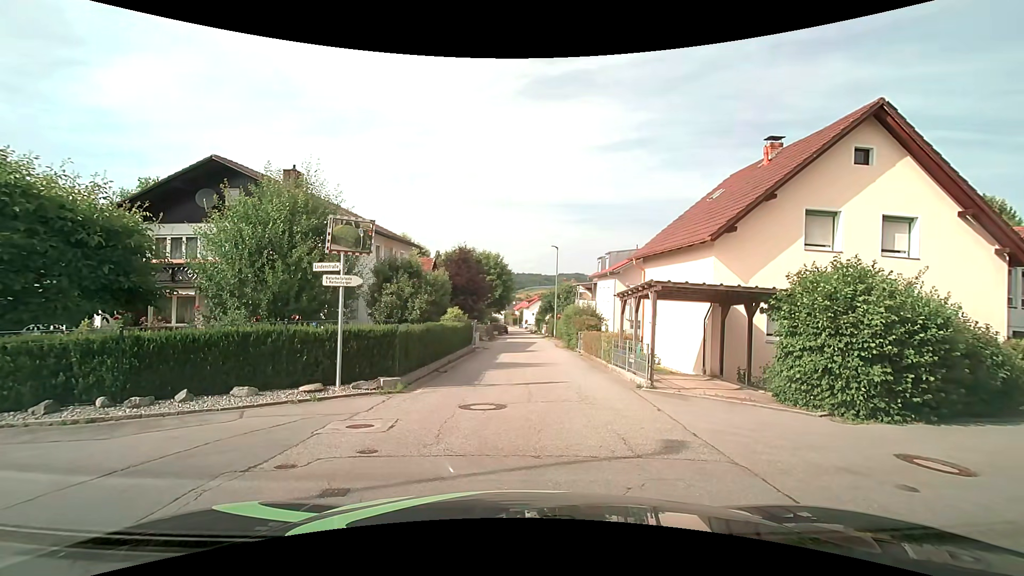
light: Day
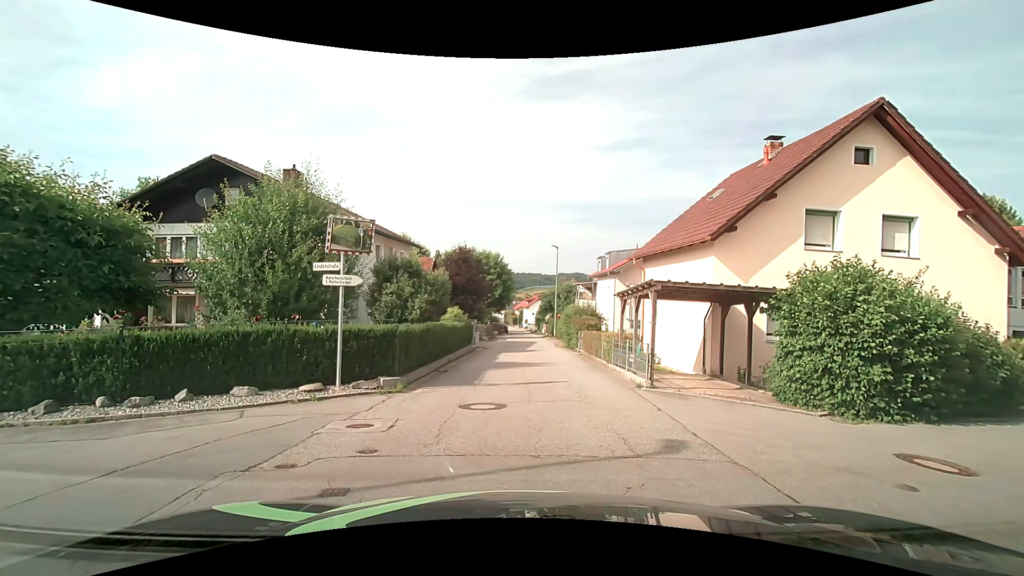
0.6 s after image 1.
(0.0, 0.0) m; 0°
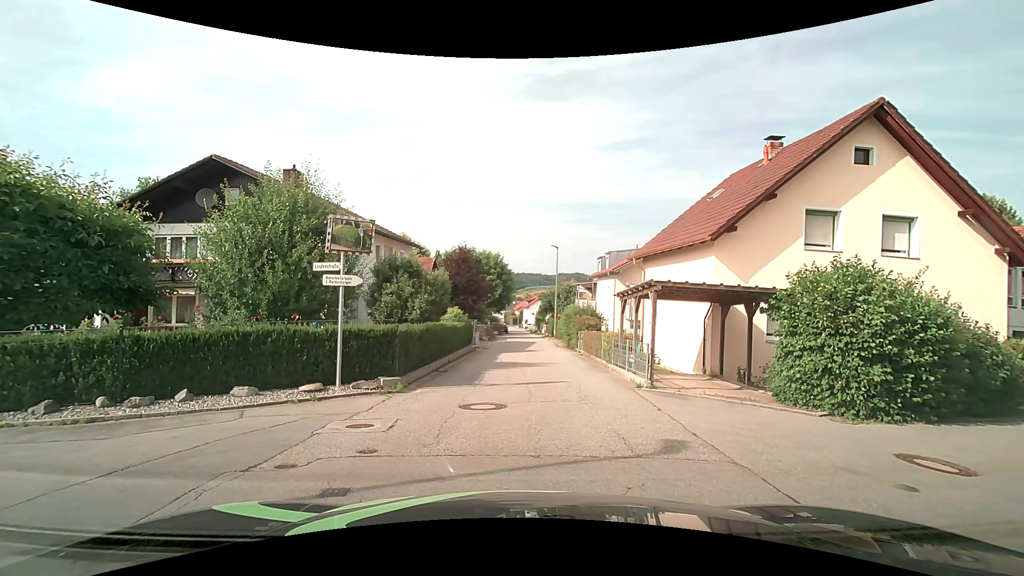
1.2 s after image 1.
(0.0, 0.0) m; 0°
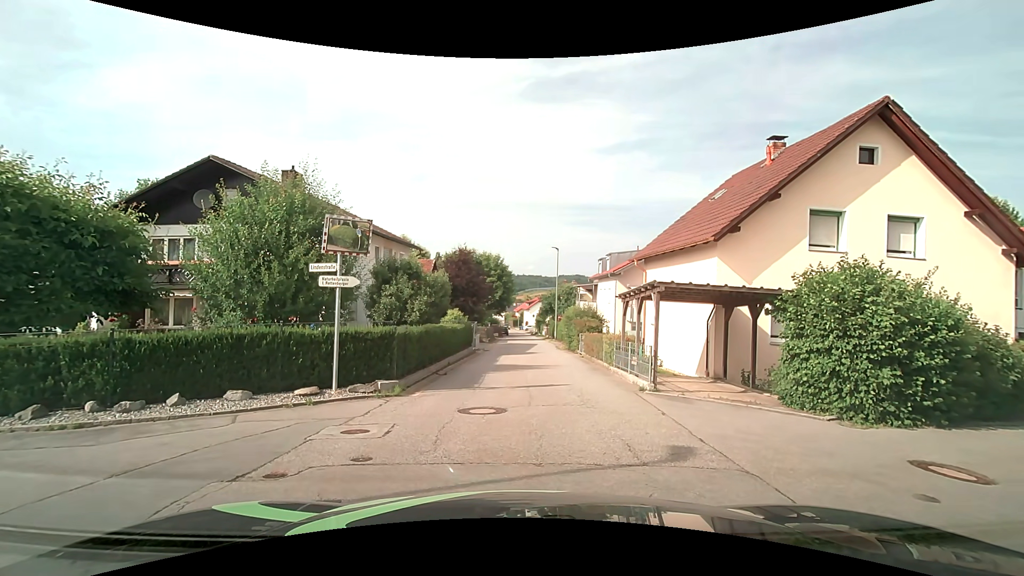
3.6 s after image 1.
(0.0, +0.2) m; 0°
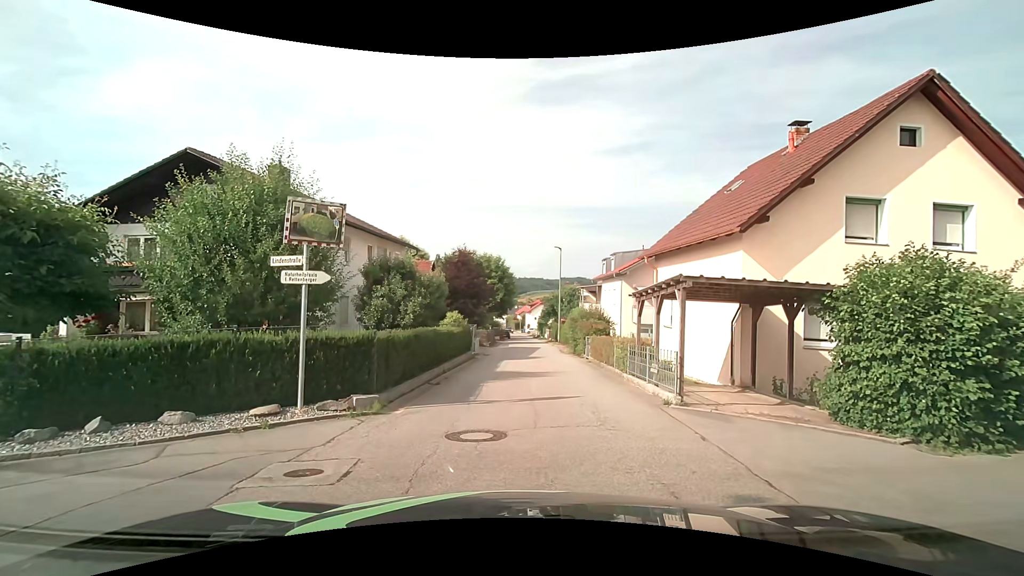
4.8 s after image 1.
(0.0, +1.7) m; +2°
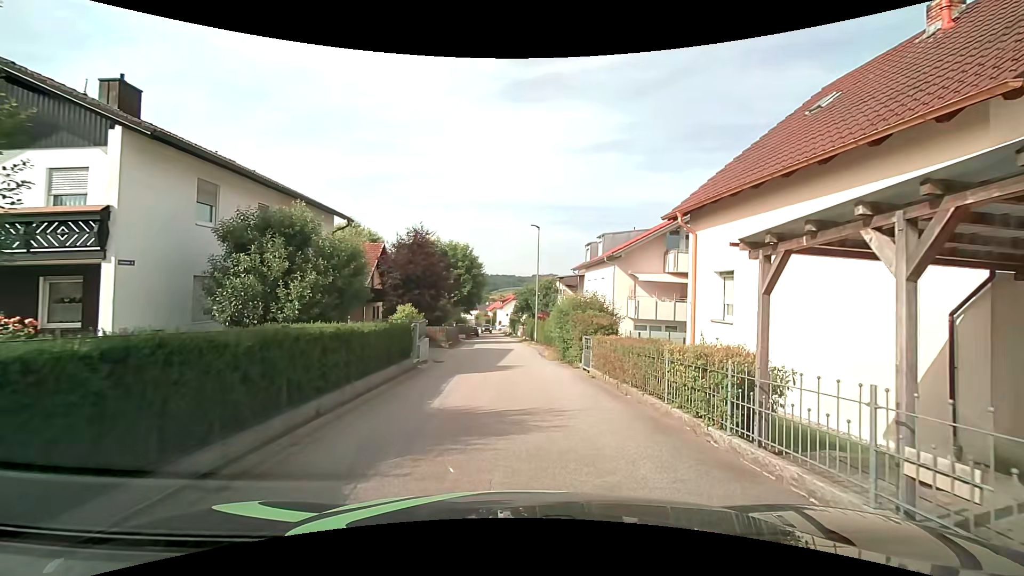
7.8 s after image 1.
(0.0, +8.1) m; +2°
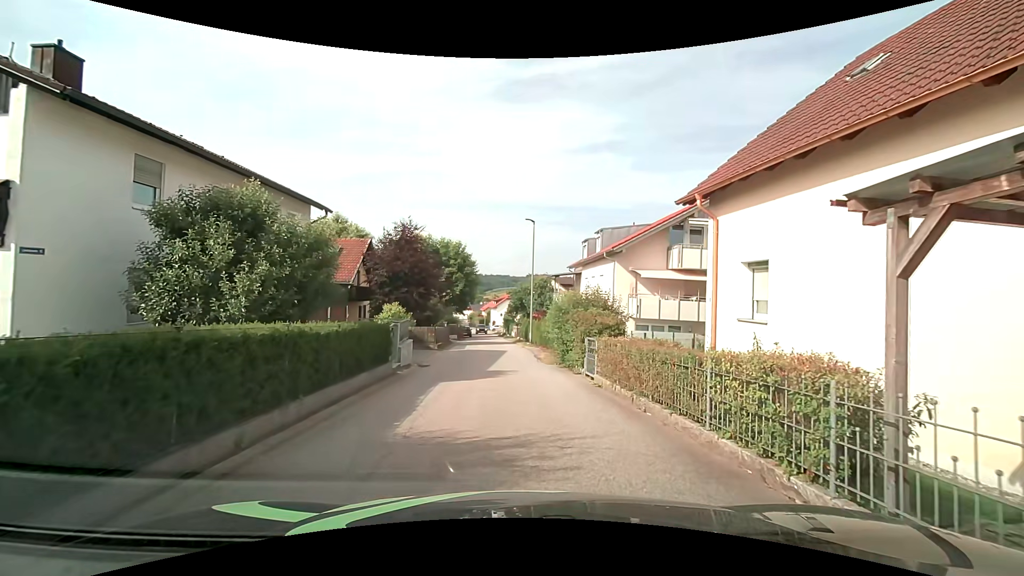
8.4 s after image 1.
(0.0, +1.9) m; 0°
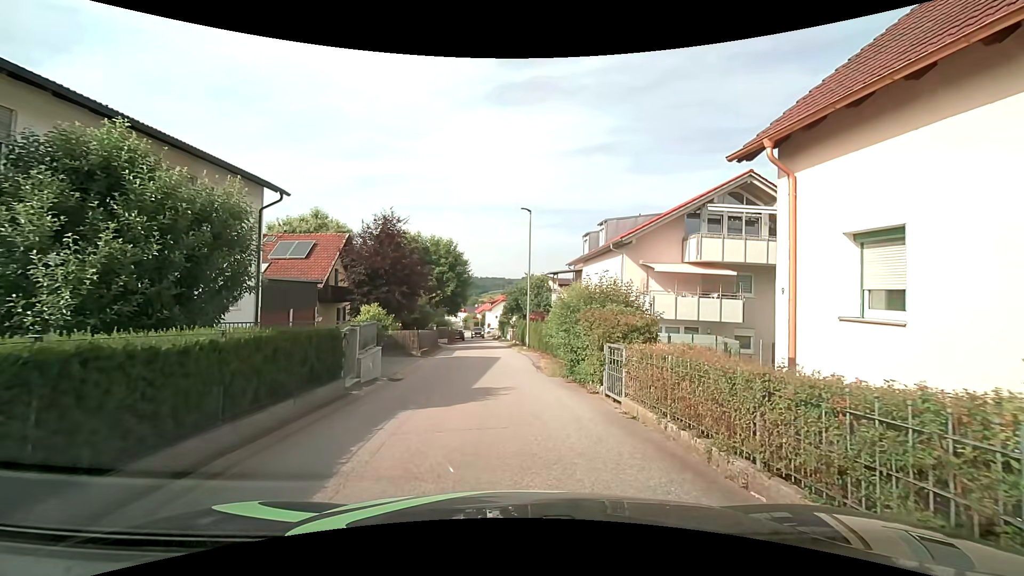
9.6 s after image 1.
(0.0, +3.6) m; 0°
